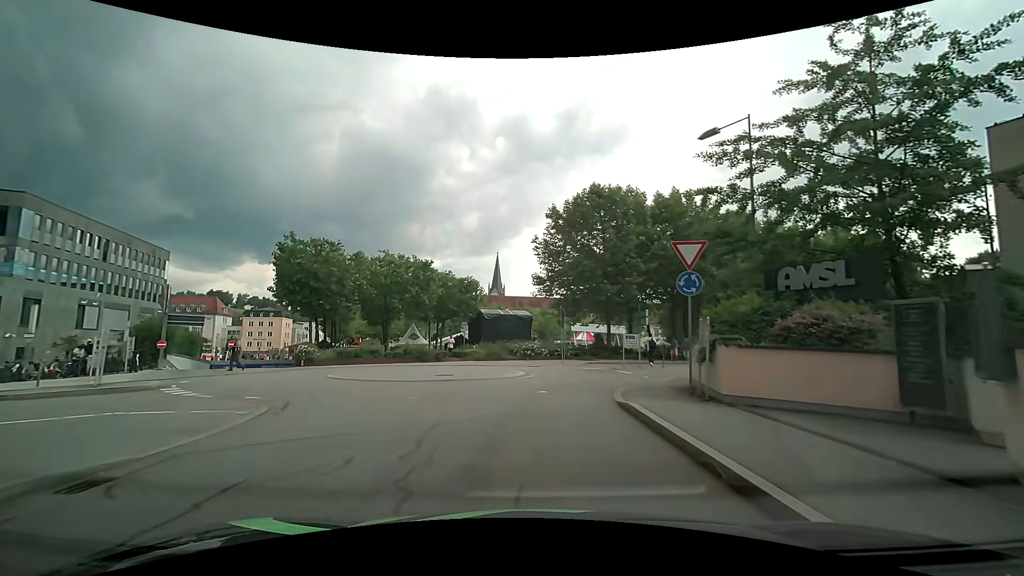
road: residential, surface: asphalt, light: Day
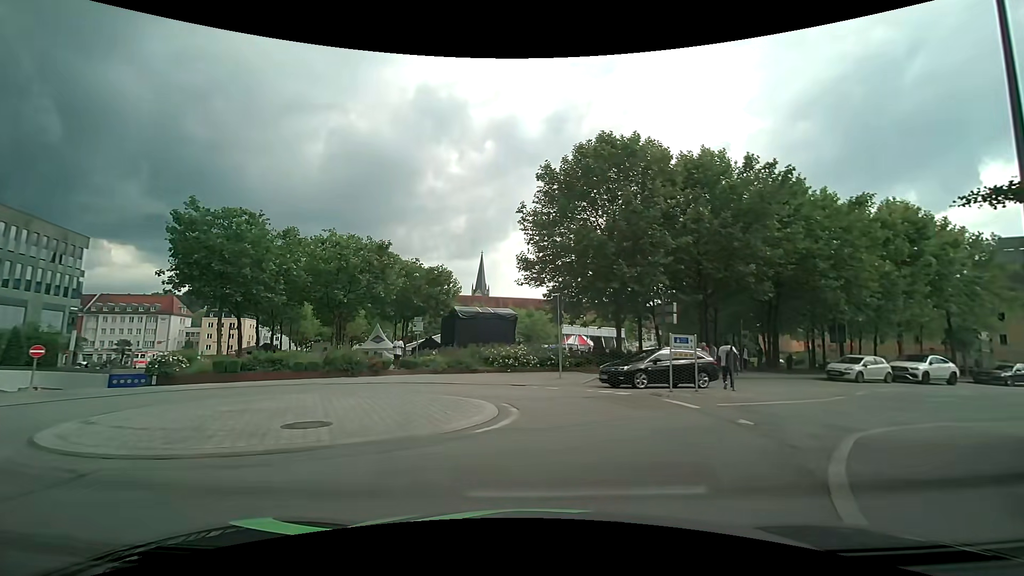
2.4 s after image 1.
(0.0, +10.3) m; +1°
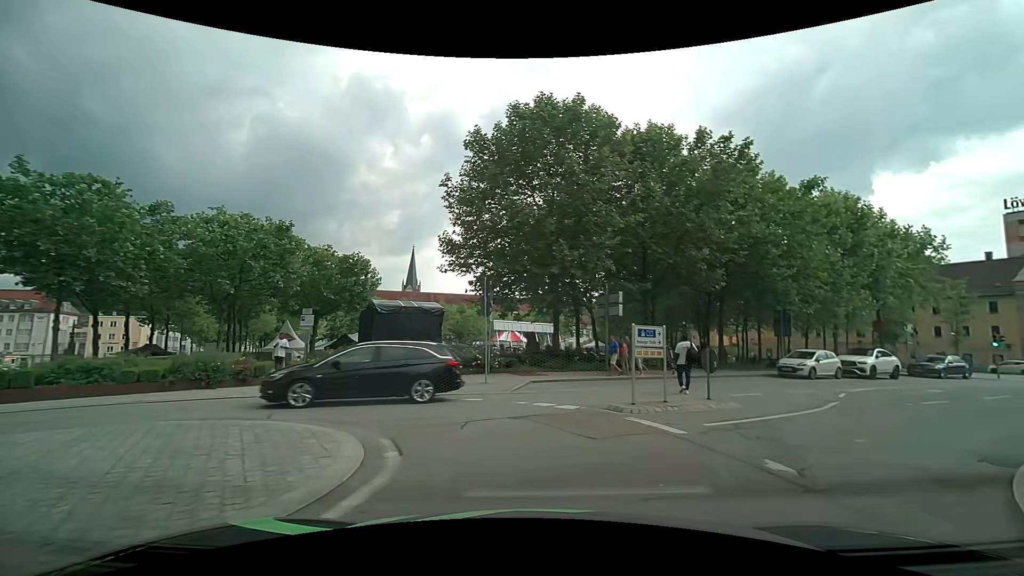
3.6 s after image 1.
(+0.2, +4.5) m; +7°
(+4, +9) (+12, +15) (+20, +21) (+29, +26) (+38, +30) (+47, +33) (+57, +34) (+67, +34) (+77, +32) (+87, +30) m
